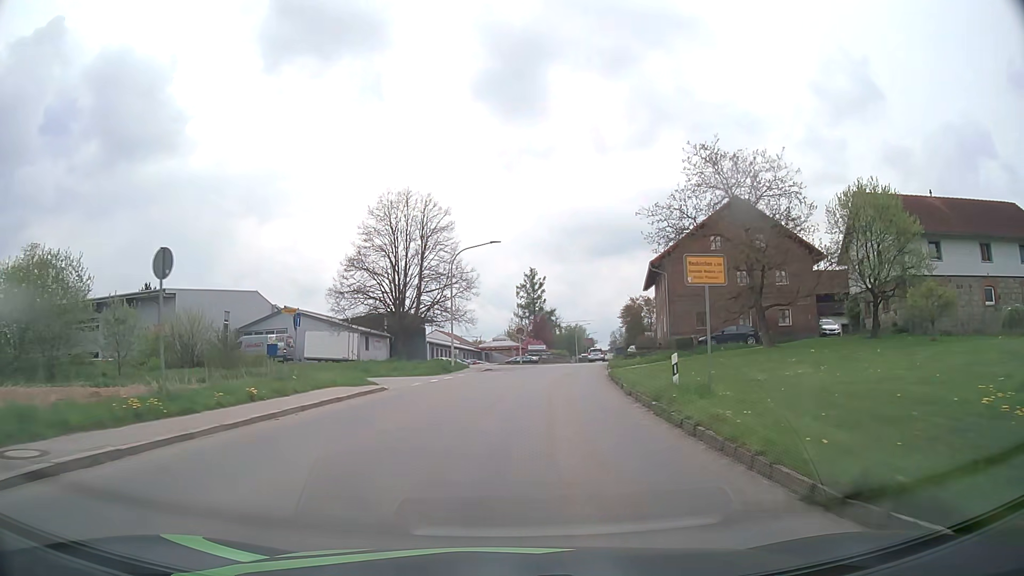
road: tertiary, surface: asphalt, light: Day
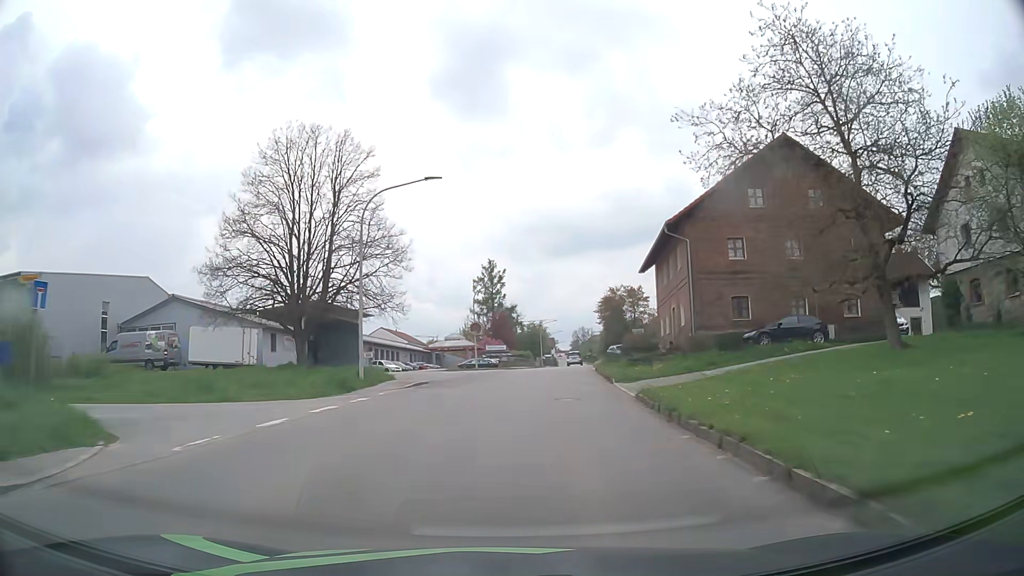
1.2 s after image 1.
(+0.5, +15.2) m; +4°
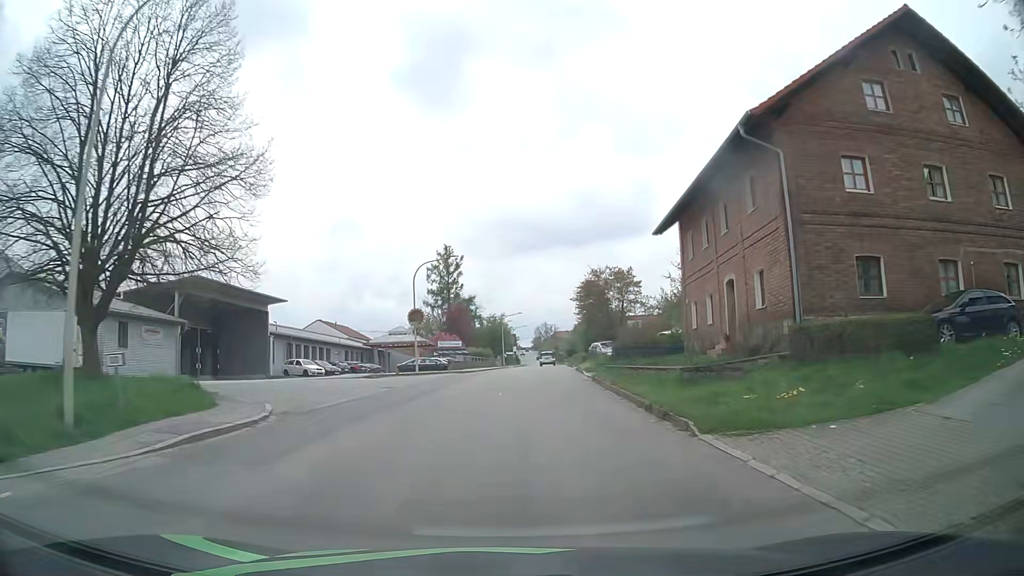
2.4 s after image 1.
(+0.4, +15.2) m; +3°
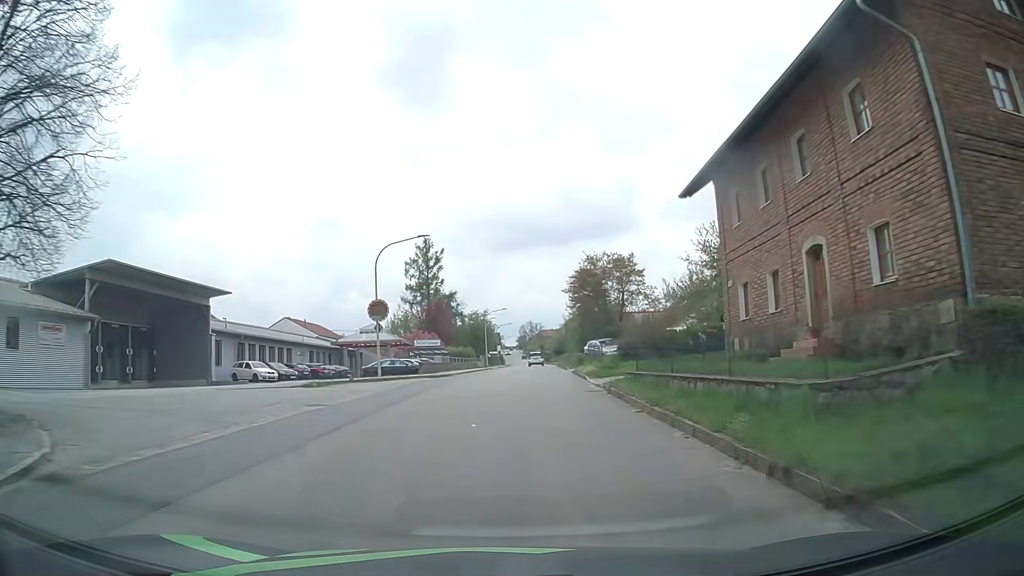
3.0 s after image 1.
(+0.1, +7.7) m; +2°
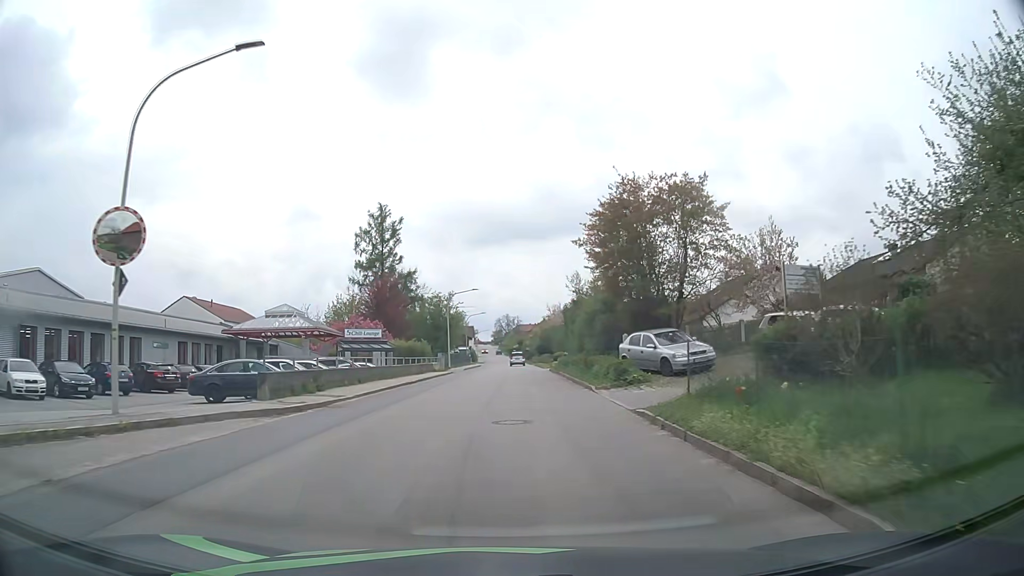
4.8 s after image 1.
(+0.3, +23.0) m; +2°
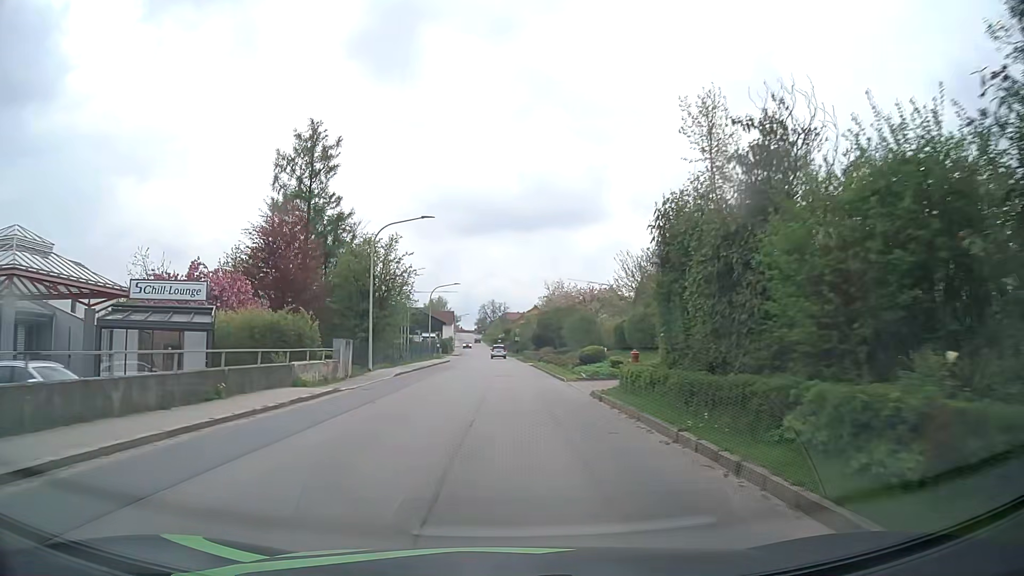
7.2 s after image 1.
(+0.2, +30.9) m; +1°
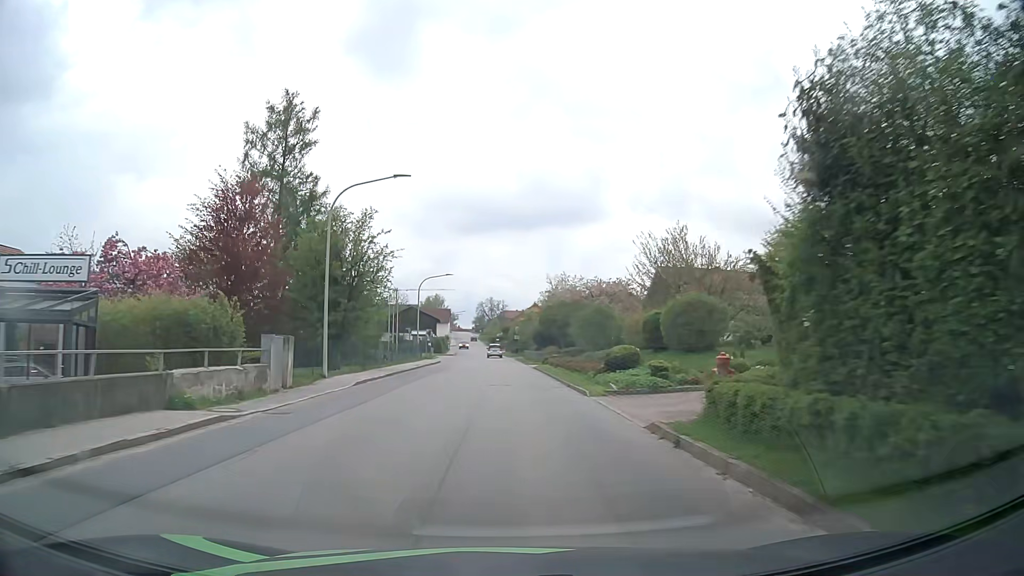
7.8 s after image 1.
(0.0, +7.7) m; 0°
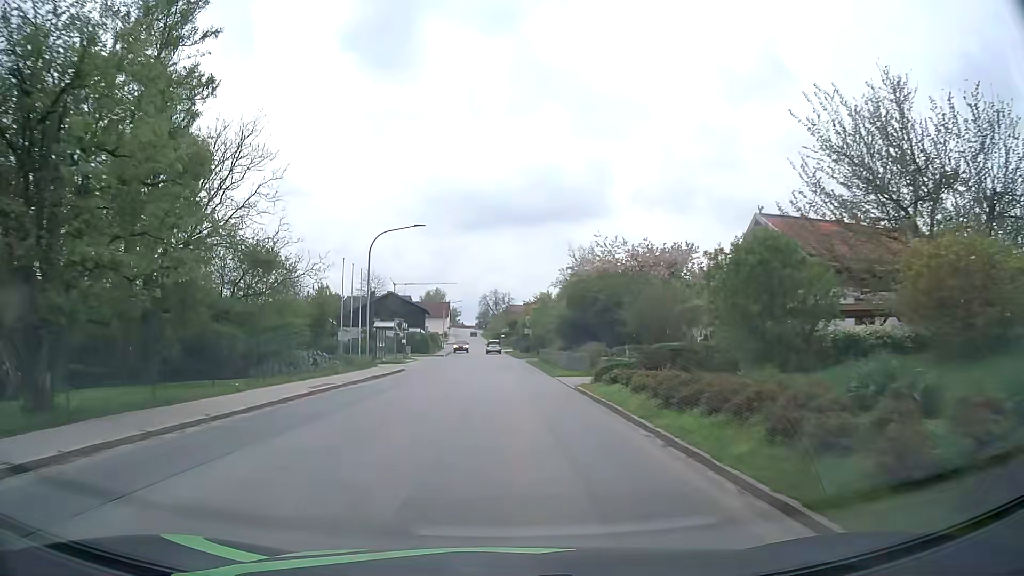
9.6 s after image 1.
(-0.1, +23.2) m; 0°
(0, +10) (0, +20) (0, +30) (-1, +40) (-1, +50) (-1, +60) (-2, +70) (-2, +80) (-3, +90) (-4, +100) m
